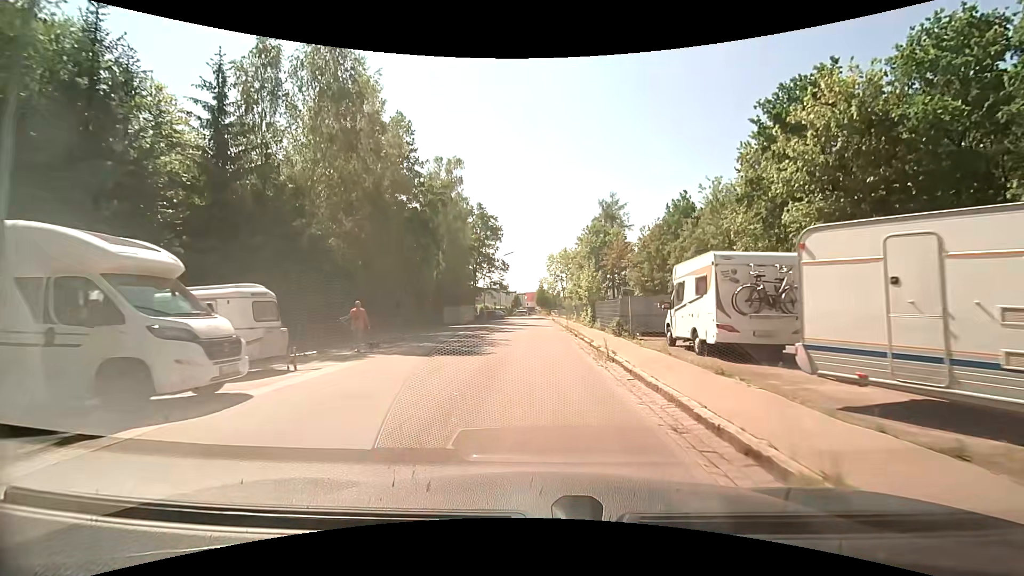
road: residential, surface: asphalt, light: Day
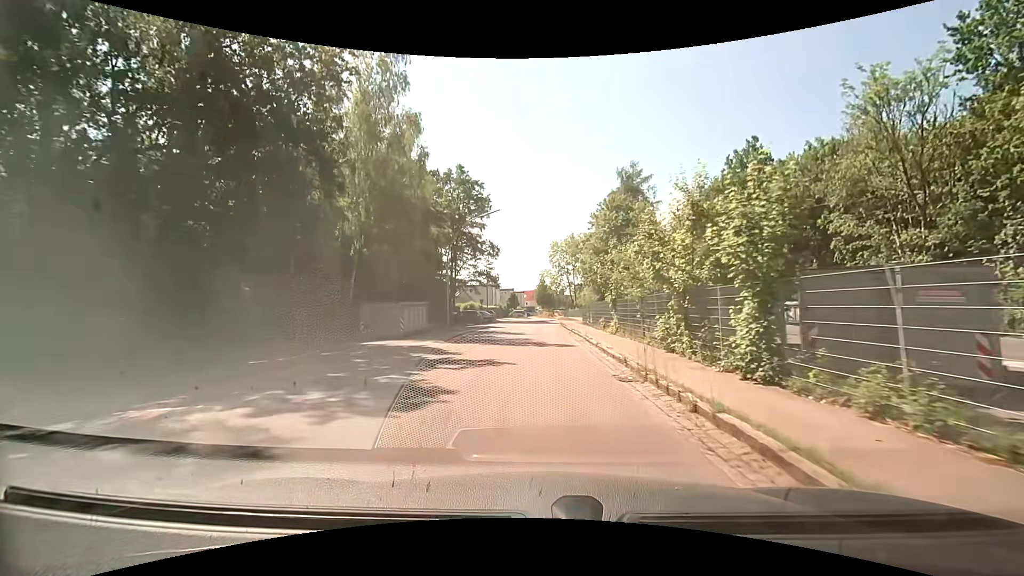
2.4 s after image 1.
(-0.2, +23.9) m; 0°
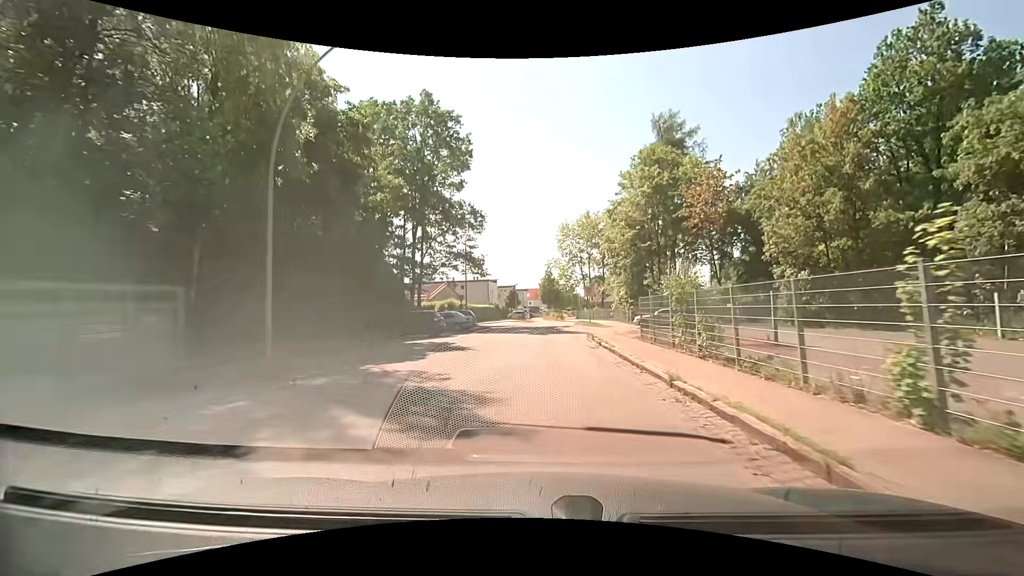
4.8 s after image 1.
(-0.1, +22.8) m; 0°
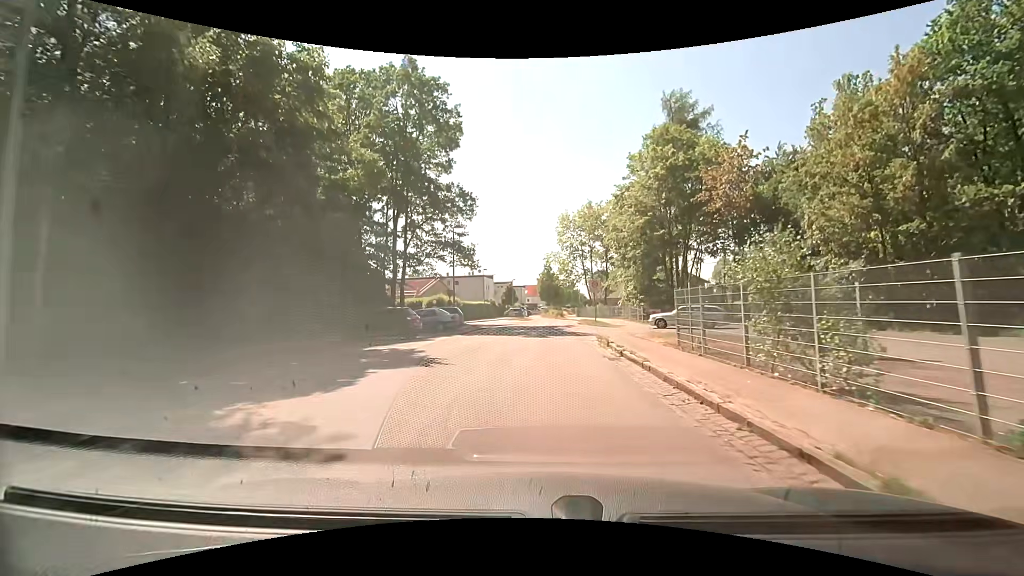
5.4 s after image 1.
(-0.1, +5.4) m; -1°
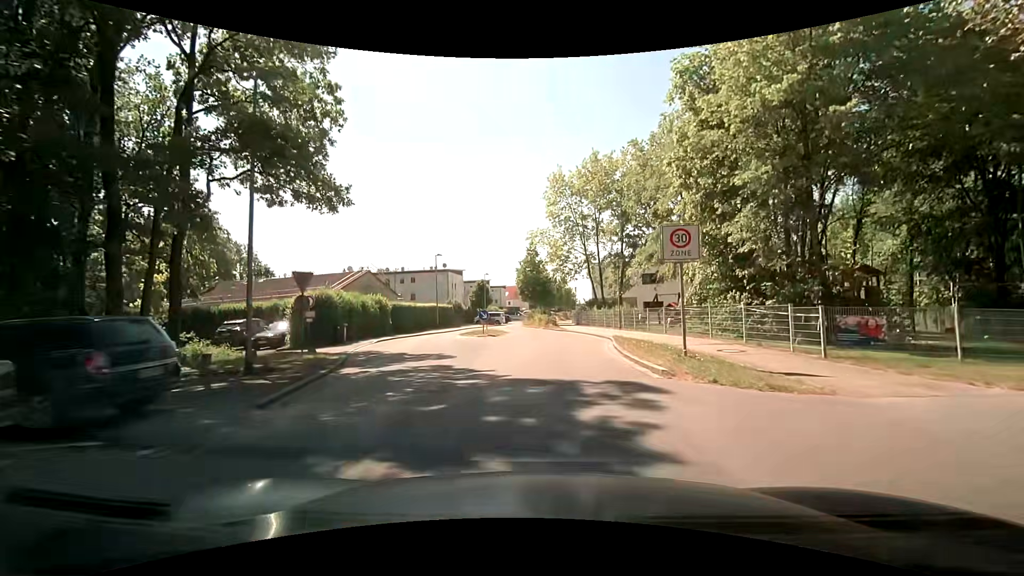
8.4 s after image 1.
(+0.4, +25.0) m; +2°
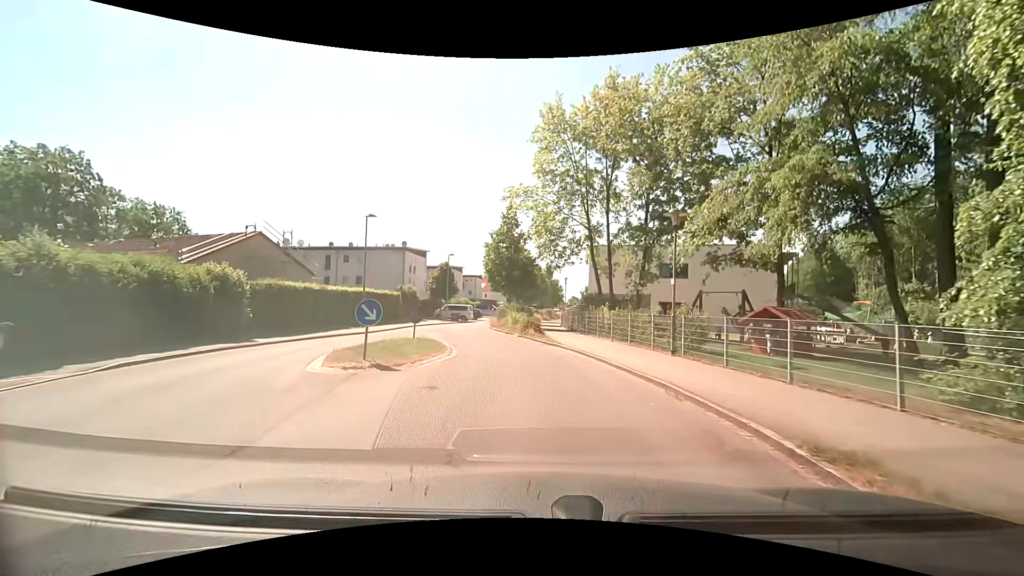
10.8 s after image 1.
(+0.3, +16.3) m; +3°
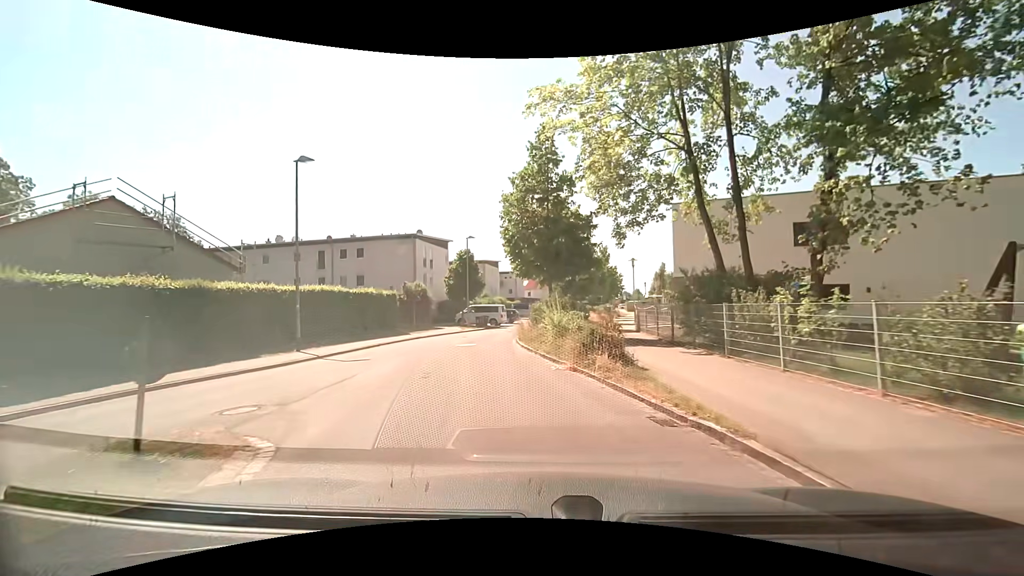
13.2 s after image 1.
(-0.4, +15.3) m; -5°
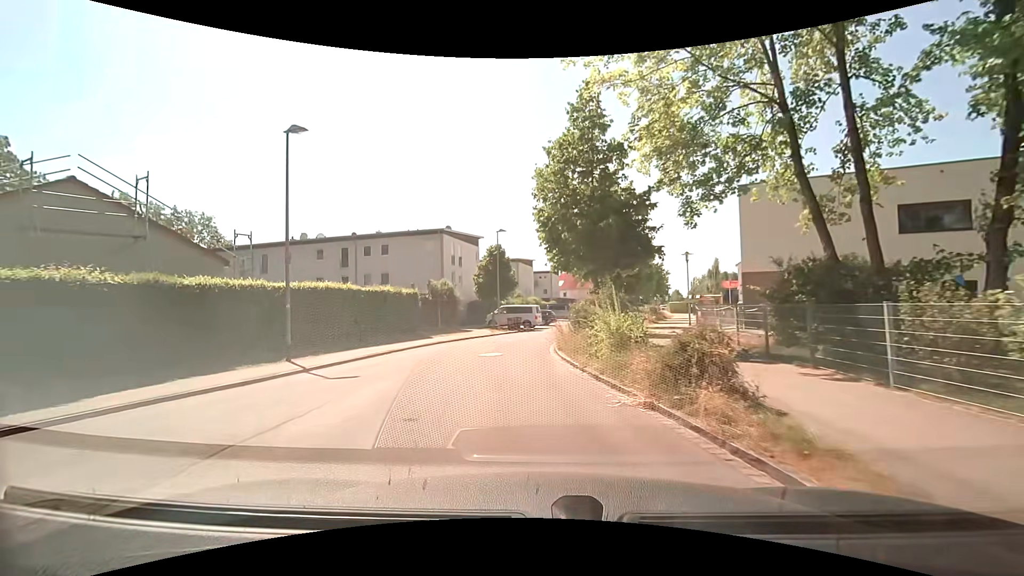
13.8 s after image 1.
(-0.1, +4.0) m; -3°
(-1, +10) (-2, +20) (0, +30) (+3, +39) (+6, +49) (+9, +58) (+11, +68) (+14, +78) (+16, +87) (+19, +97) m
